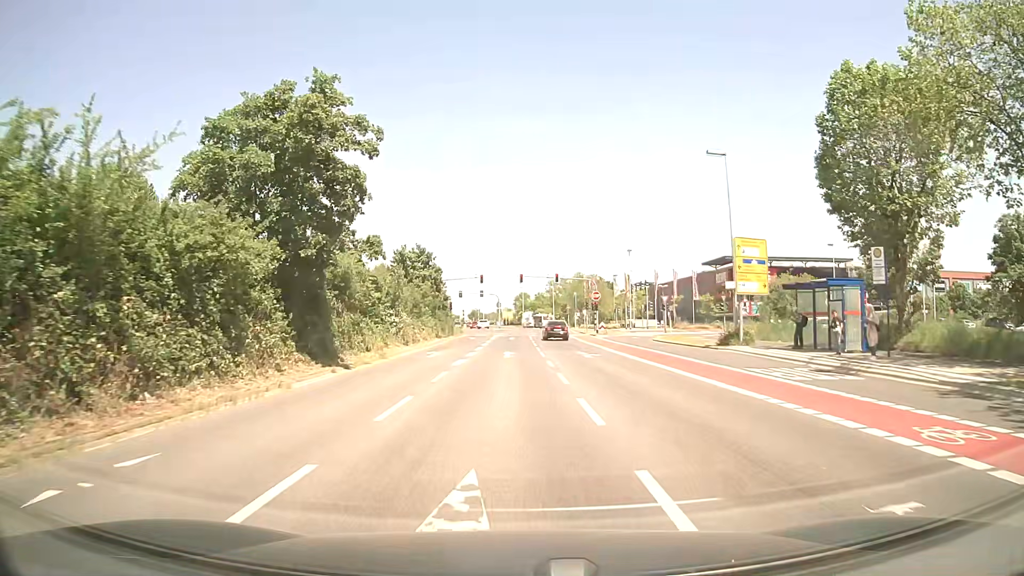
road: secondary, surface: asphalt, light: Day
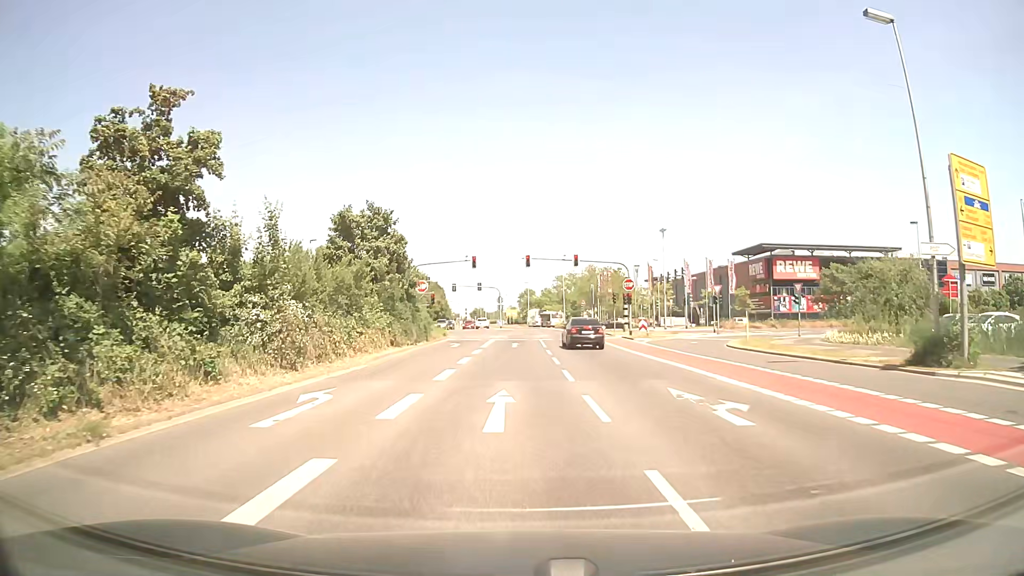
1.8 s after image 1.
(-0.1, +17.7) m; -1°
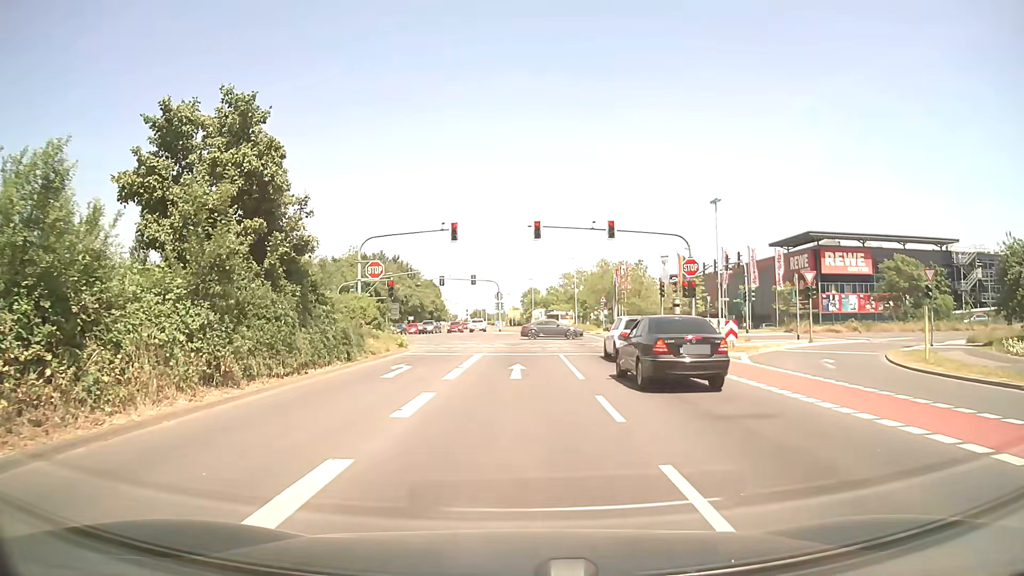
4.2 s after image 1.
(0.0, +17.5) m; 0°
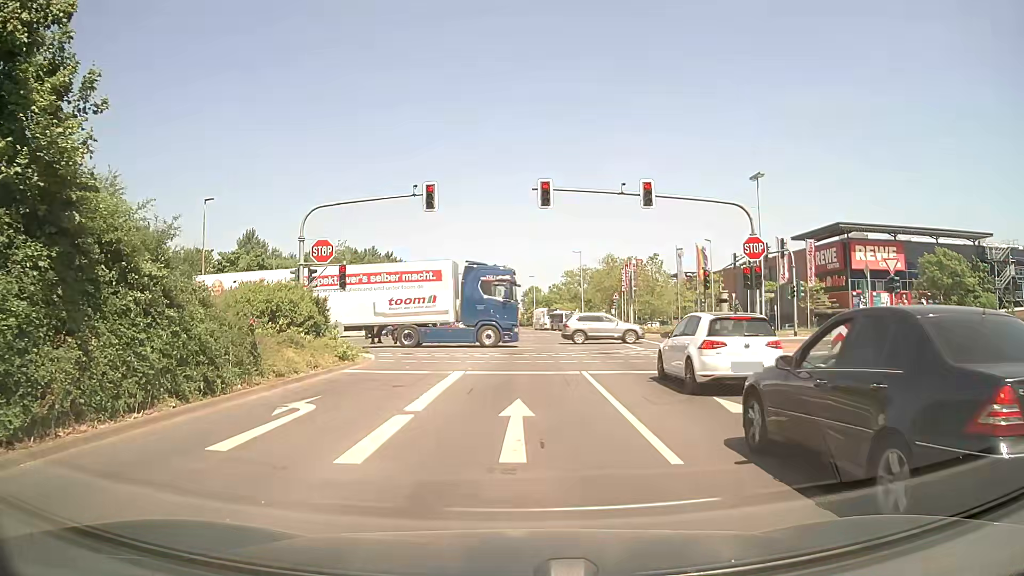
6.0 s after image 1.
(-0.1, +9.1) m; 0°
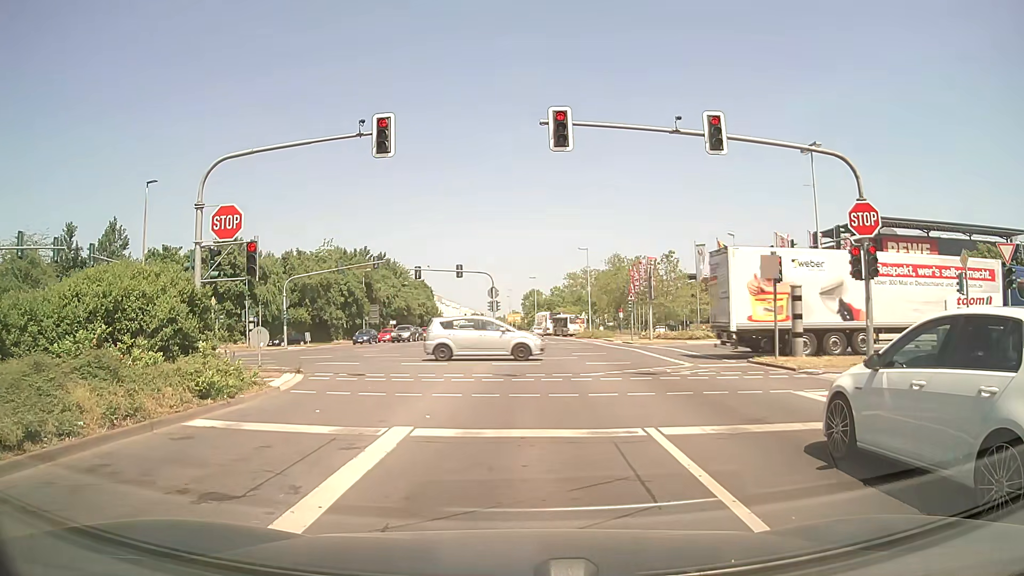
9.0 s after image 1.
(0.0, +8.2) m; +2°
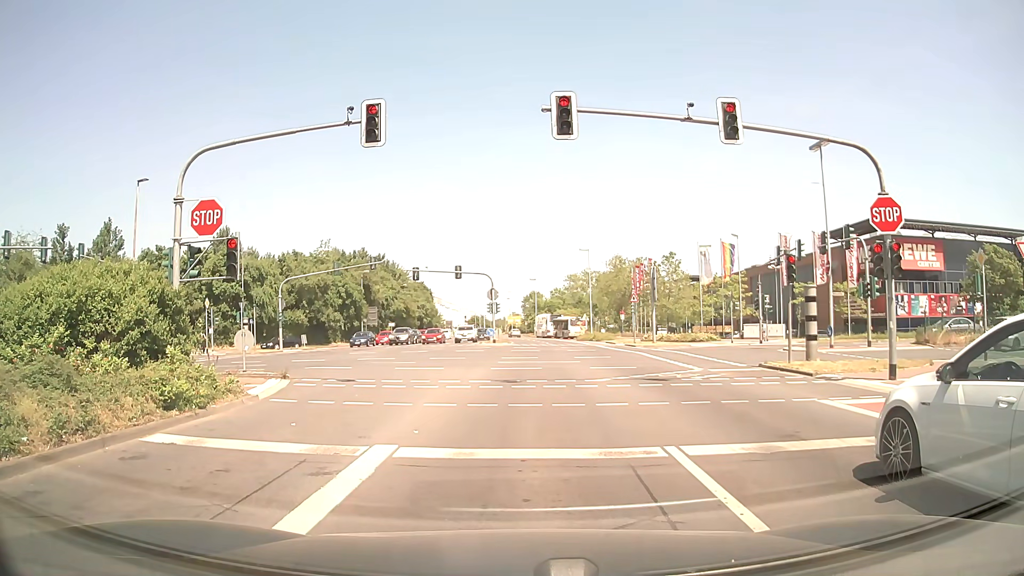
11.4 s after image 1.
(0.0, +1.2) m; 0°
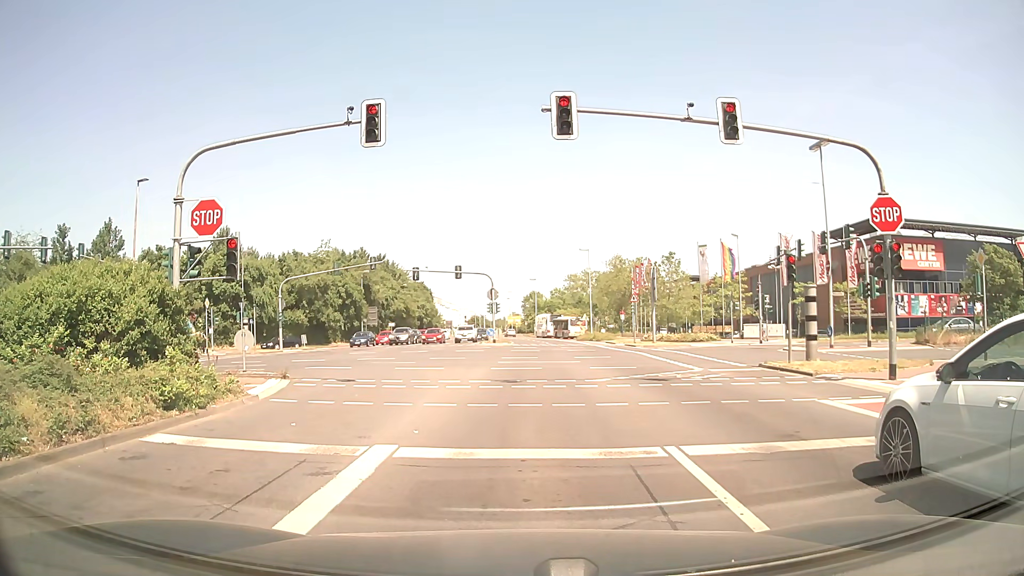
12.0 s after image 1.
(0.0, 0.0) m; 0°
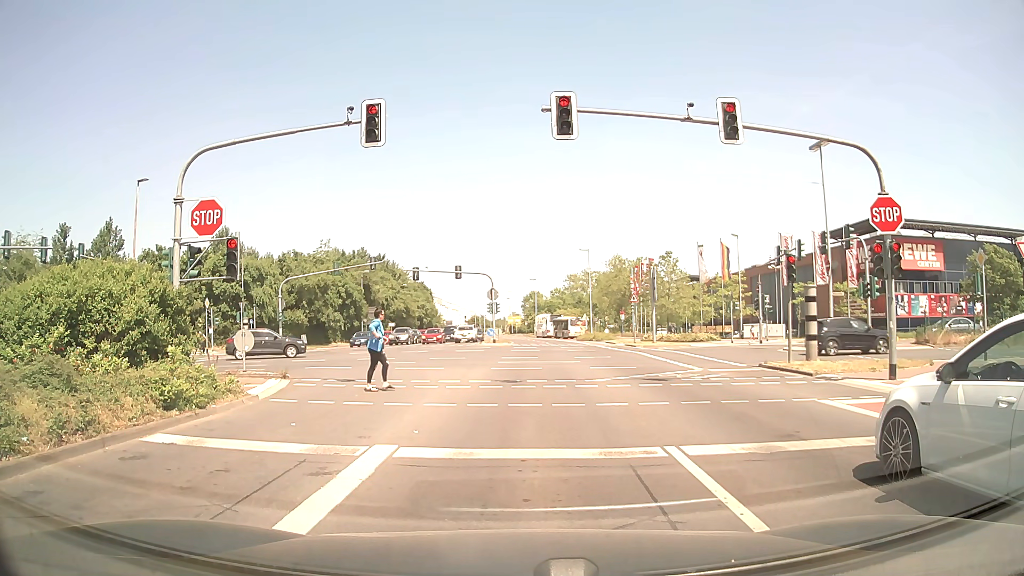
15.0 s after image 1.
(0.0, 0.0) m; 0°
